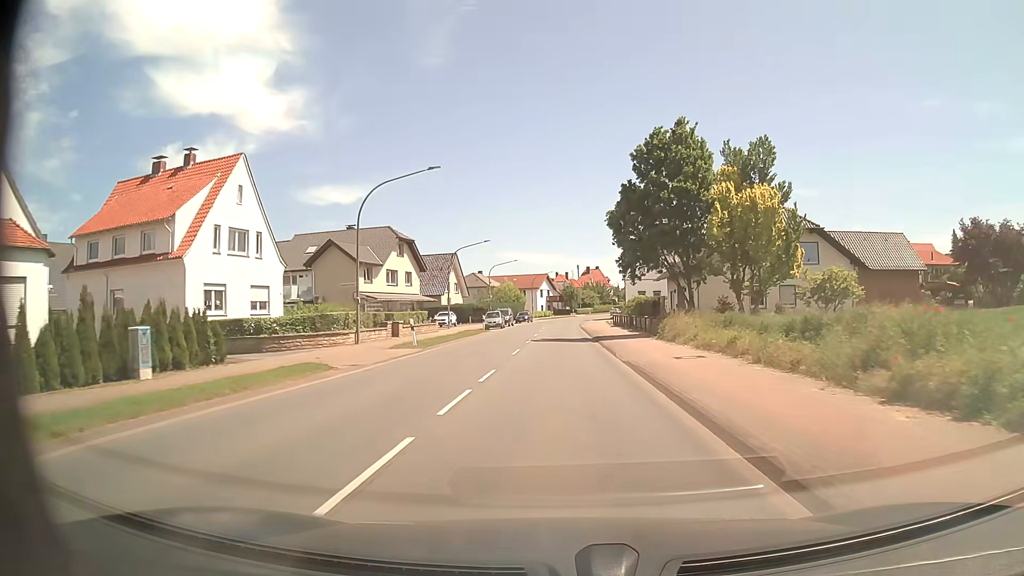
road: primary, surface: asphalt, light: Day
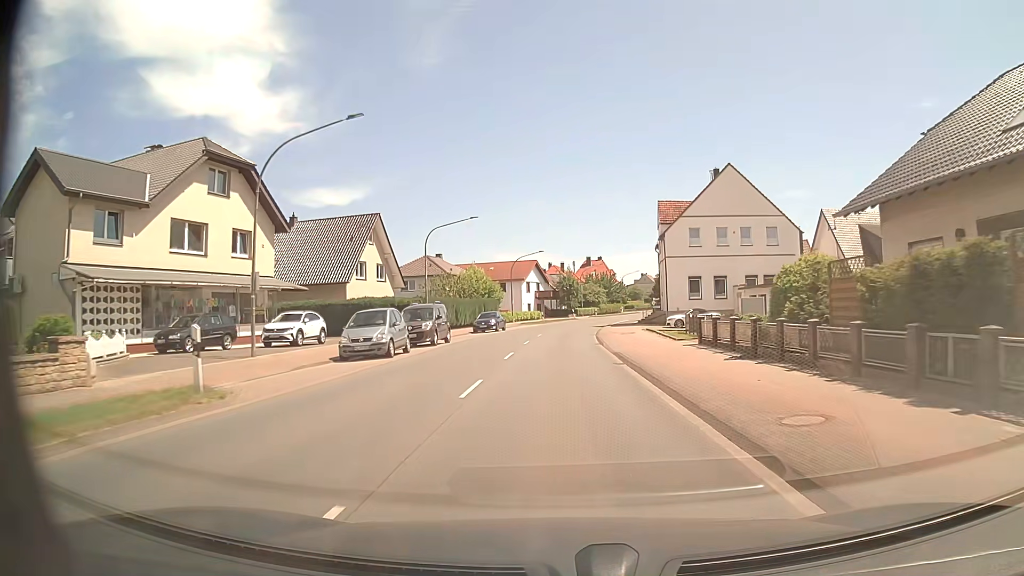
(+0.1, +39.0) m; +1°
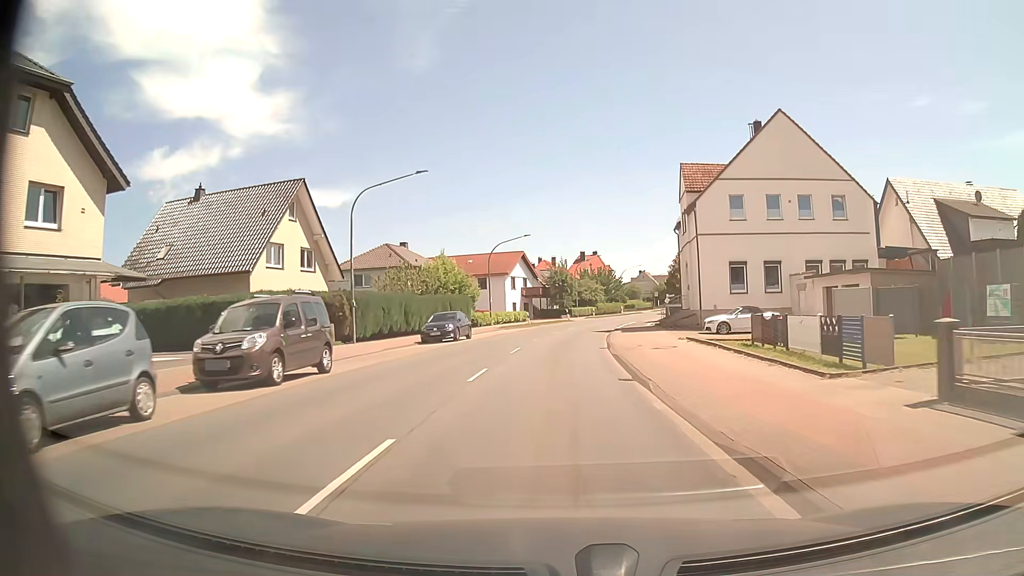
(+0.1, +15.6) m; +1°
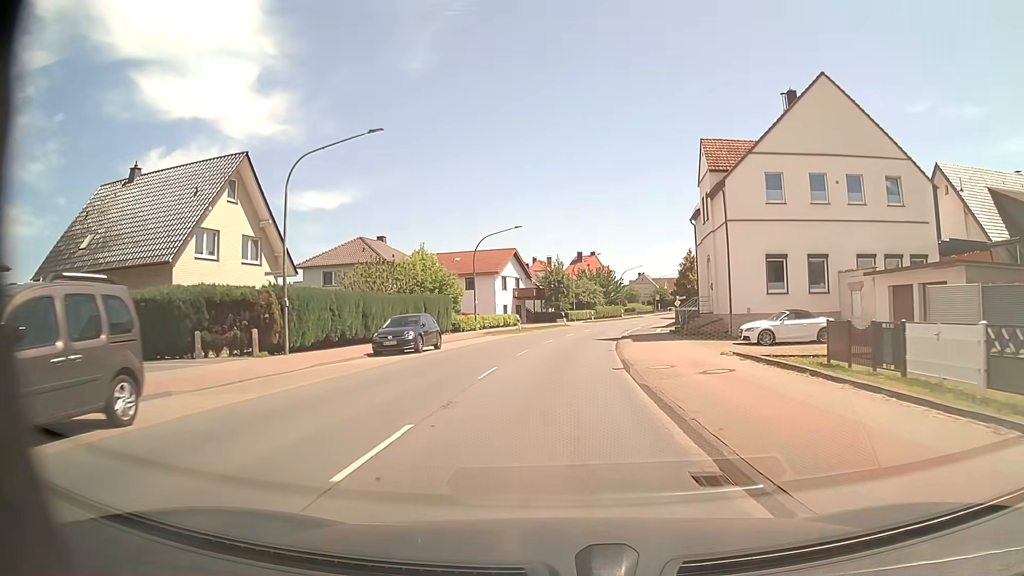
(0.0, +7.8) m; 0°
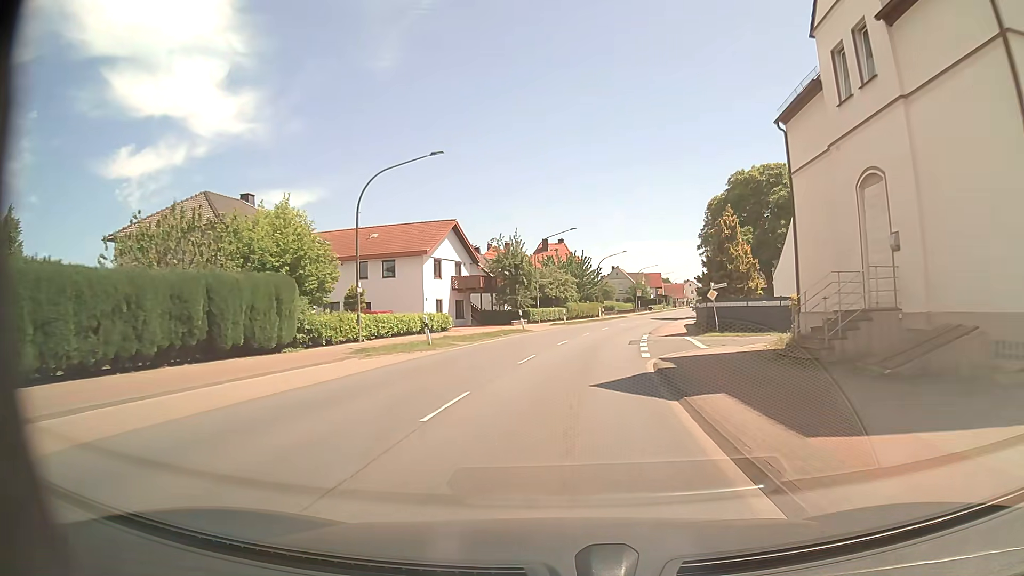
(+0.5, +23.2) m; +3°
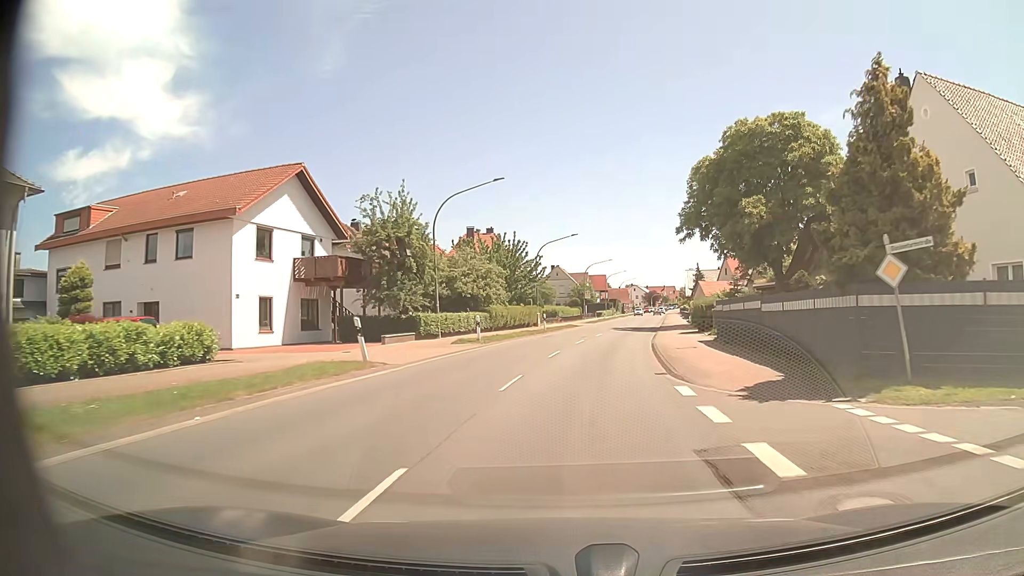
(+0.9, +23.2) m; +5°
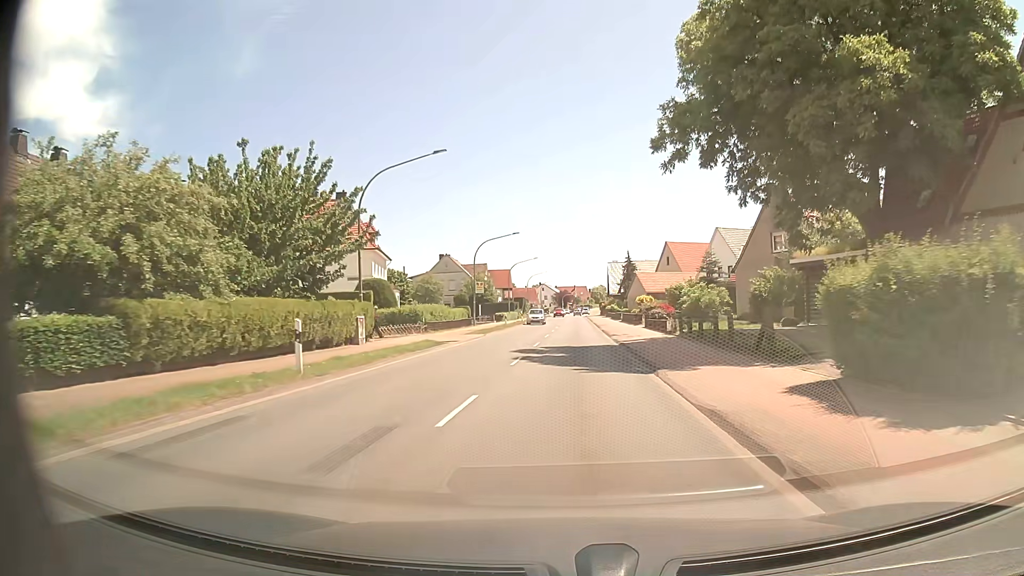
(+2.6, +30.9) m; +9°
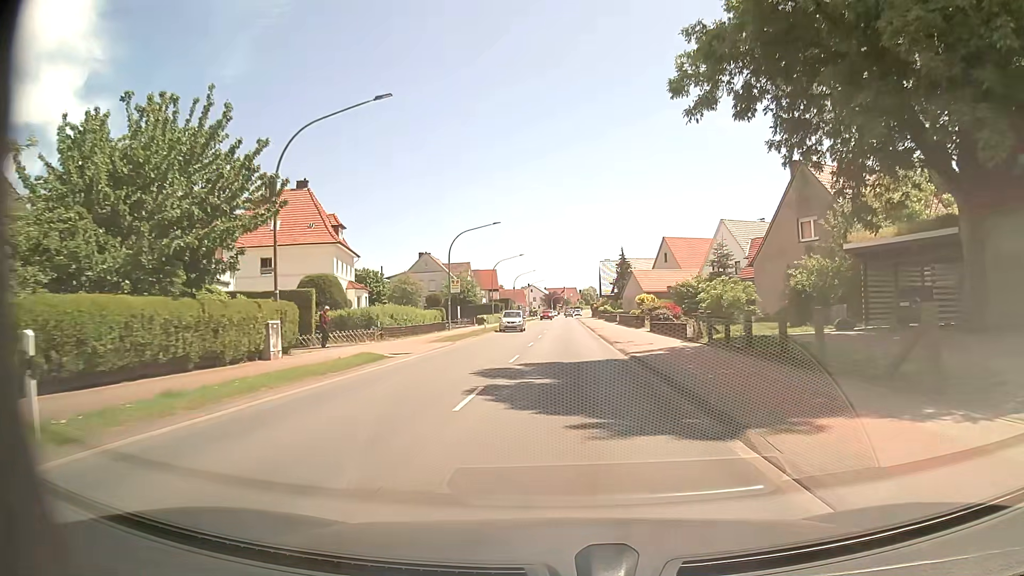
(+0.1, +7.7) m; +1°
(0, +10) (0, +20) (0, +30) (0, +40) (0, +50) (+1, +60) (+1, +70) (+1, +80) (+1, +90) (+1, +100) m
